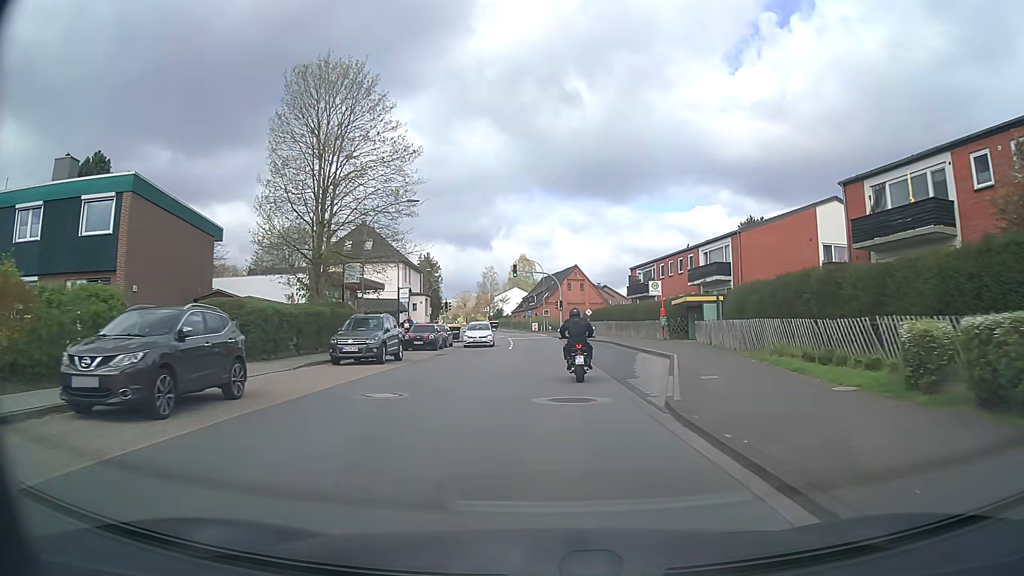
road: secondary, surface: asphalt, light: Day
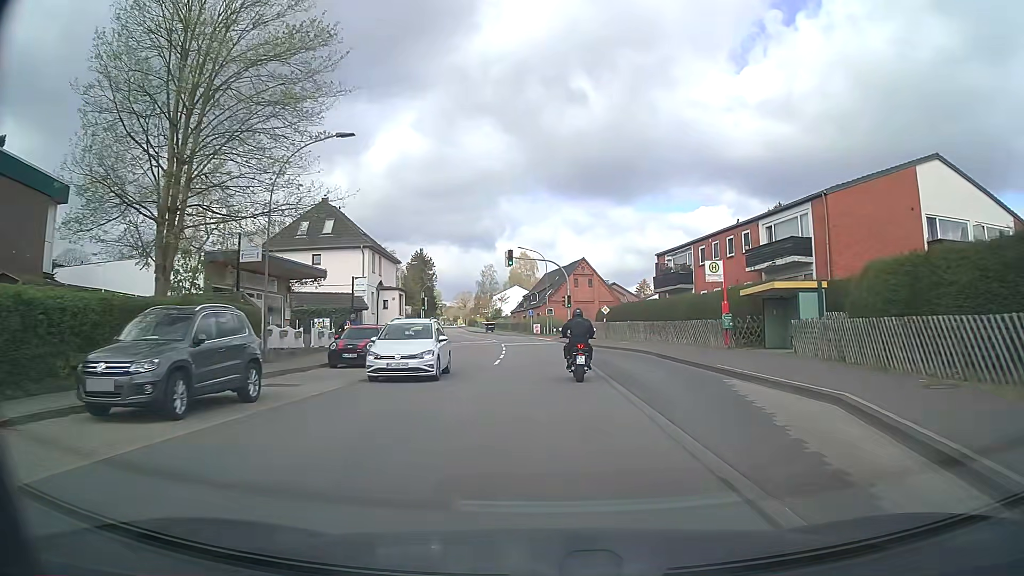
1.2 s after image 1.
(0.0, +13.3) m; 0°
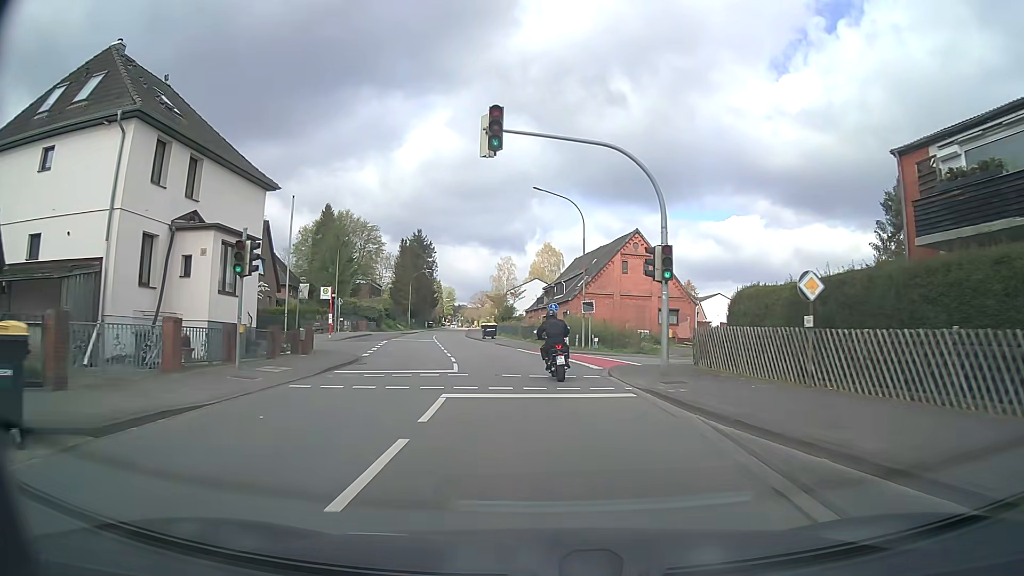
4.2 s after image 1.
(-0.3, +32.8) m; -2°
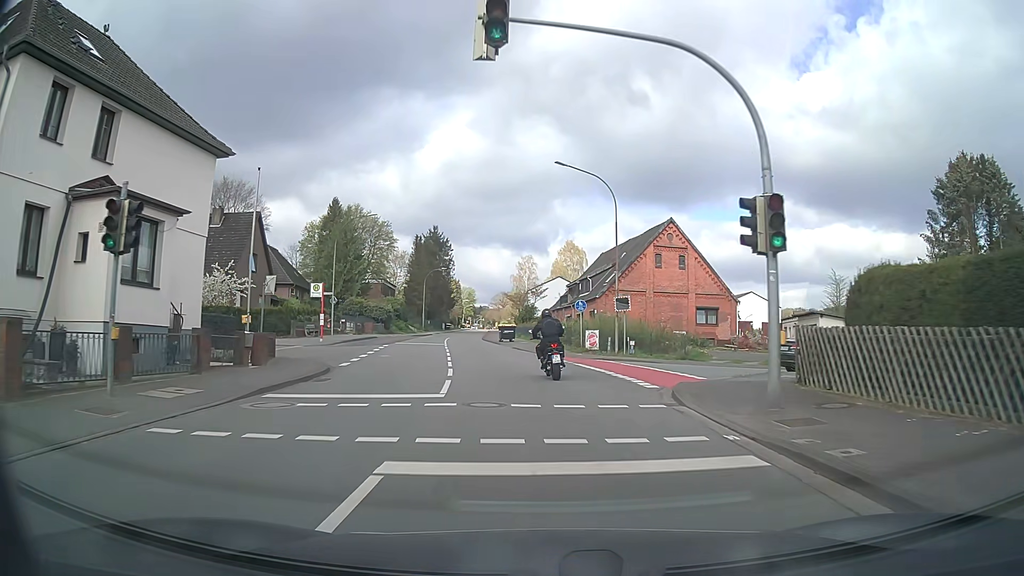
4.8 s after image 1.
(-0.1, +6.5) m; -2°
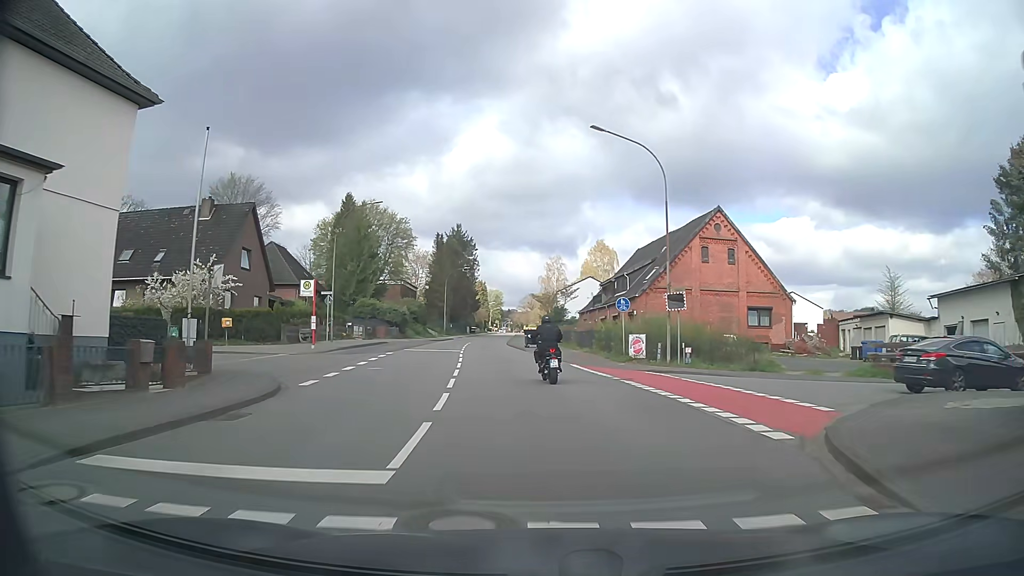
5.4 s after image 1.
(-0.1, +6.6) m; -2°
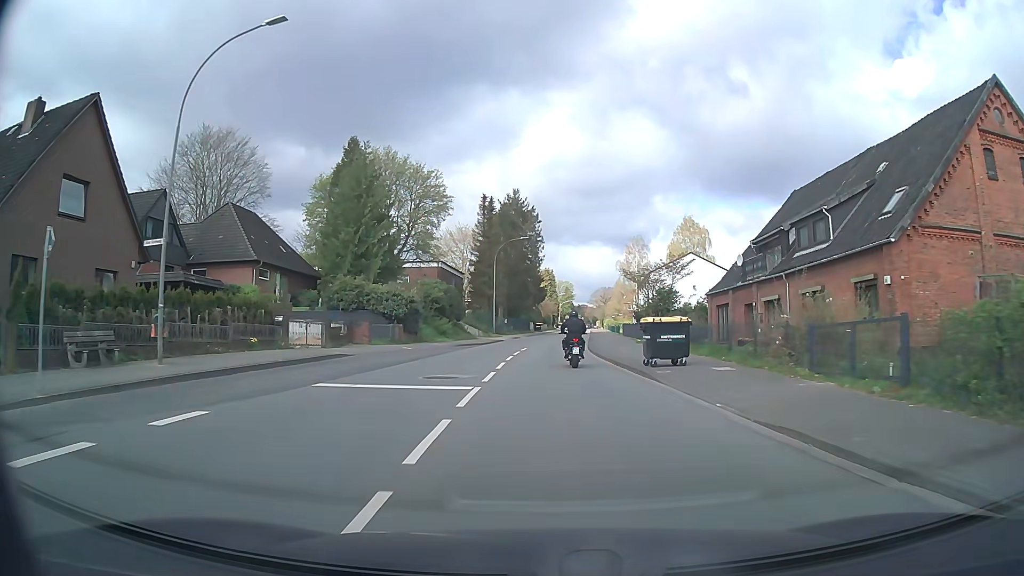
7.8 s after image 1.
(-2.0, +26.8) m; -7°
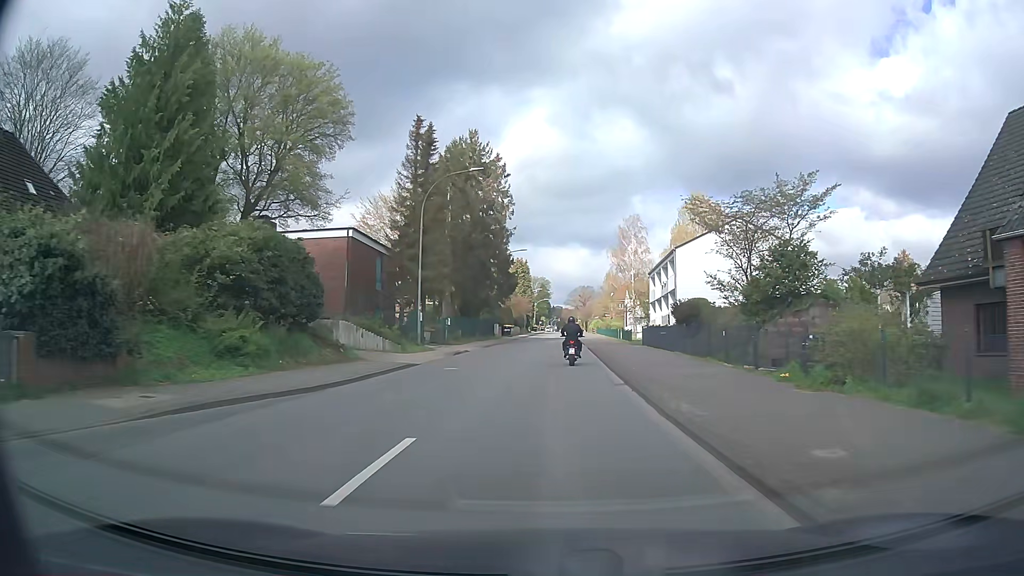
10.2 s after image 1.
(+0.5, +28.5) m; +3°
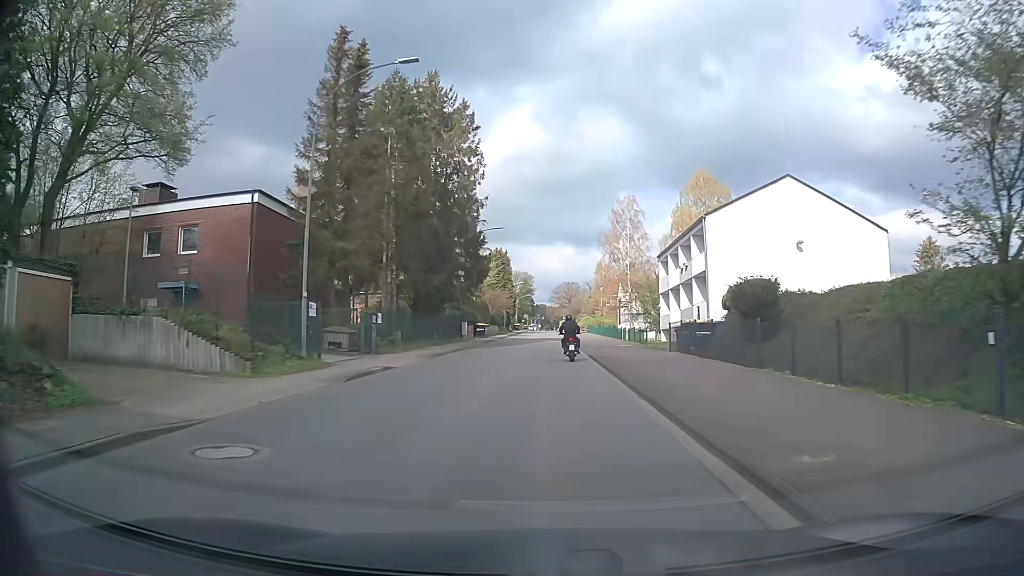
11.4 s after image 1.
(+0.2, +14.5) m; +1°
(0, +10) (0, +20) (0, +30) (+1, +40) (+1, +50) (+1, +60) (+1, +70) (+1, +80) (+1, +90) (+1, +100) m
